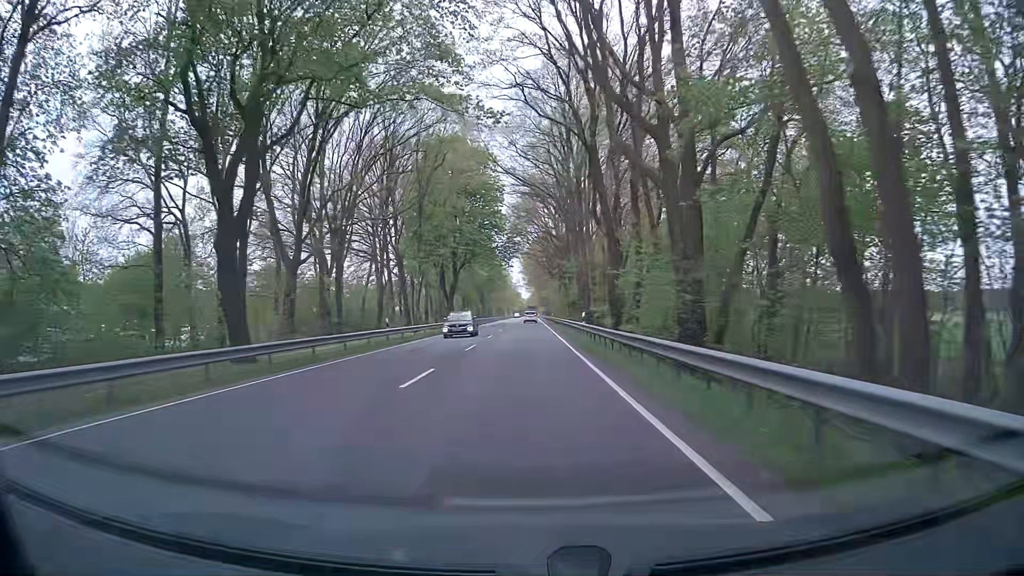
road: primary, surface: asphalt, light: Day
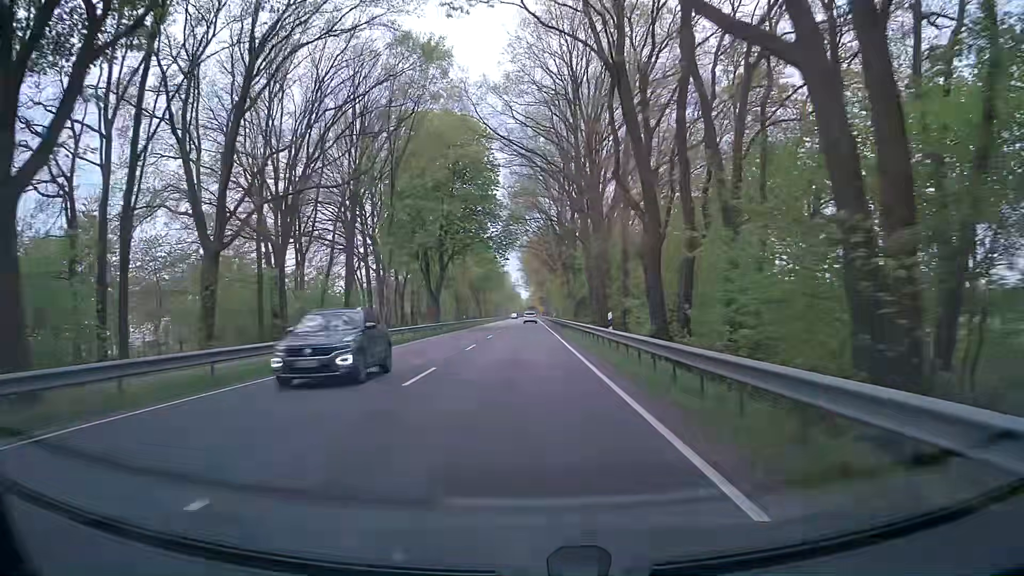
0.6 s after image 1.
(0.0, +11.6) m; 0°
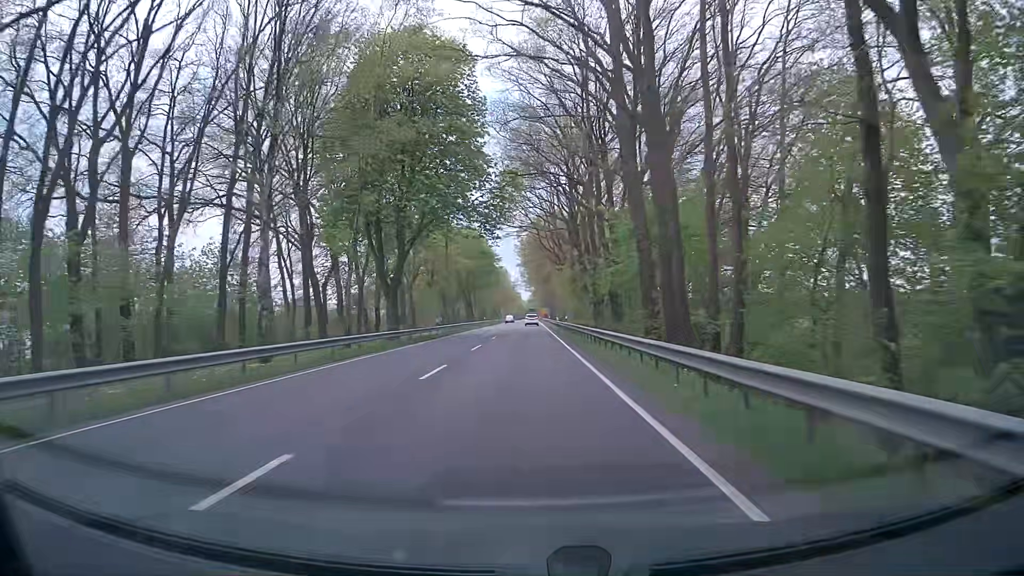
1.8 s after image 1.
(-0.2, +22.1) m; -1°
(0, +10) (0, +20) (0, +30) (0, +40) (0, +50) (0, +60) (0, +70) (0, +80) (0, +90) (0, +100) m
